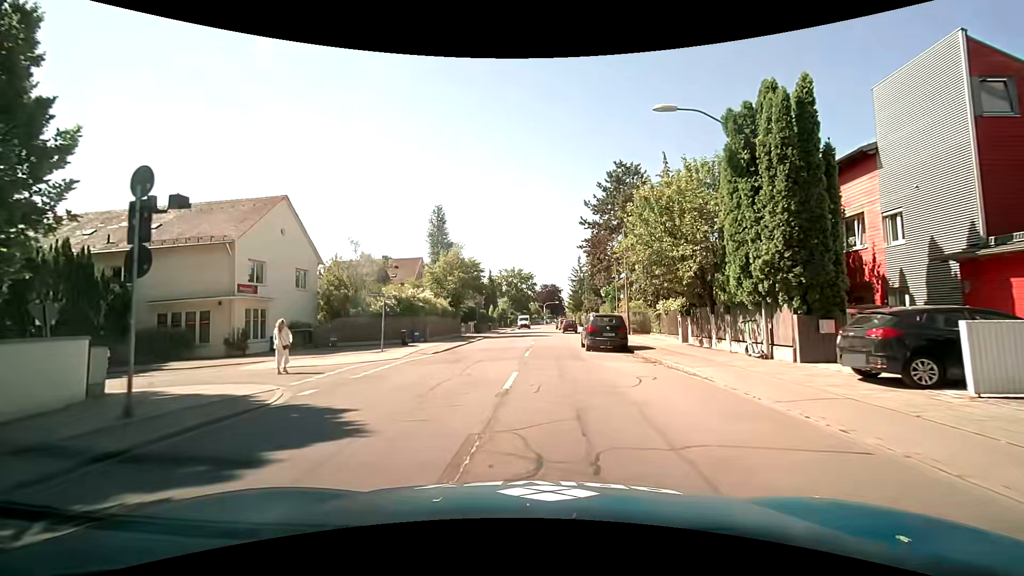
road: secondary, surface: asphalt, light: Day
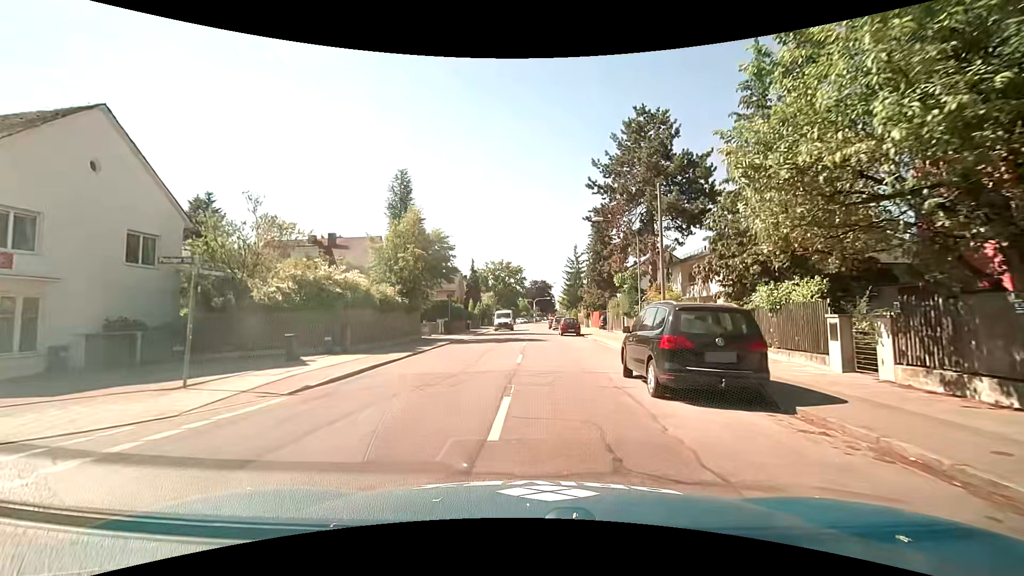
(+0.2, +13.7) m; +2°
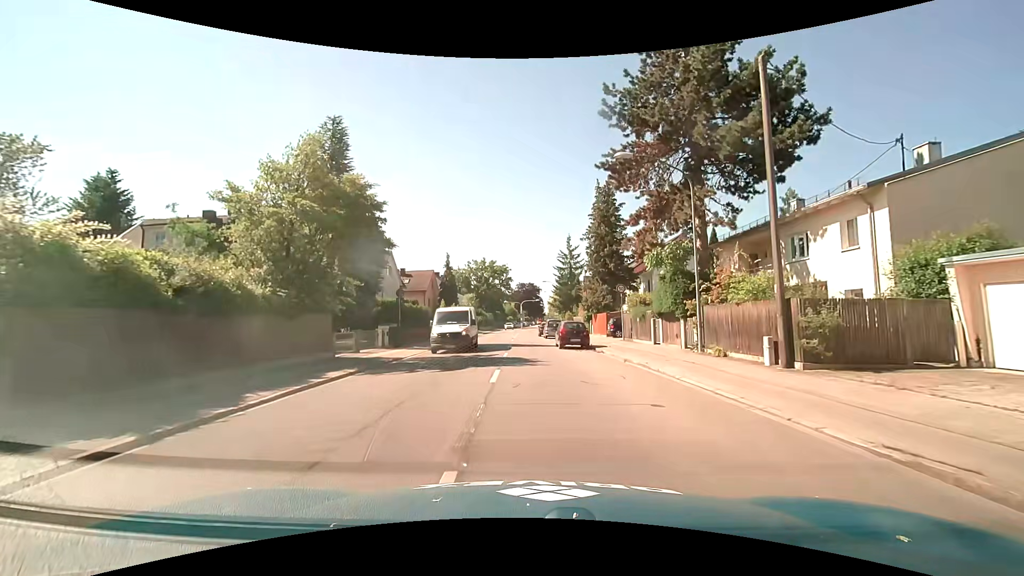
(+0.2, +13.9) m; +1°
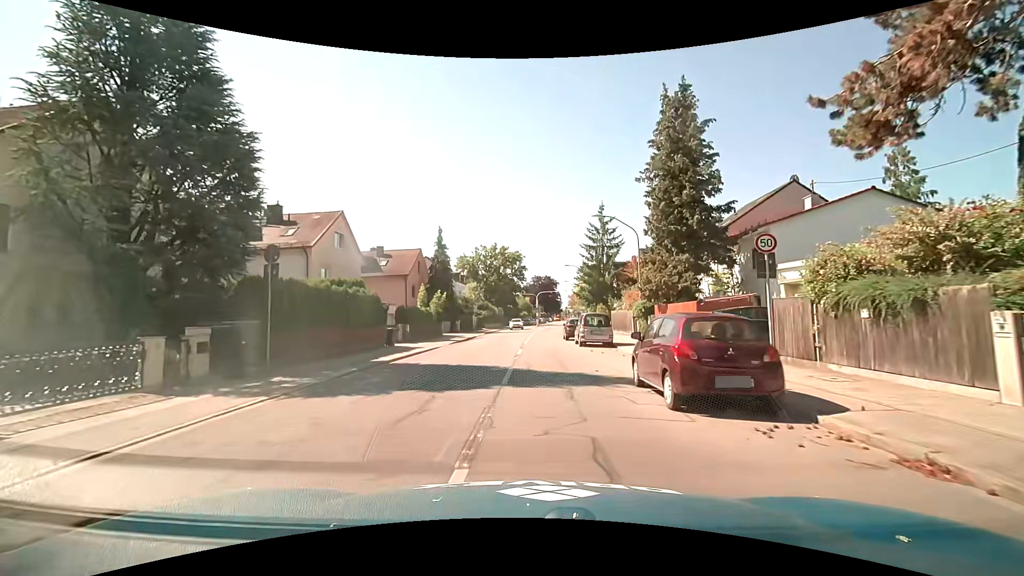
(-0.3, +18.8) m; -2°
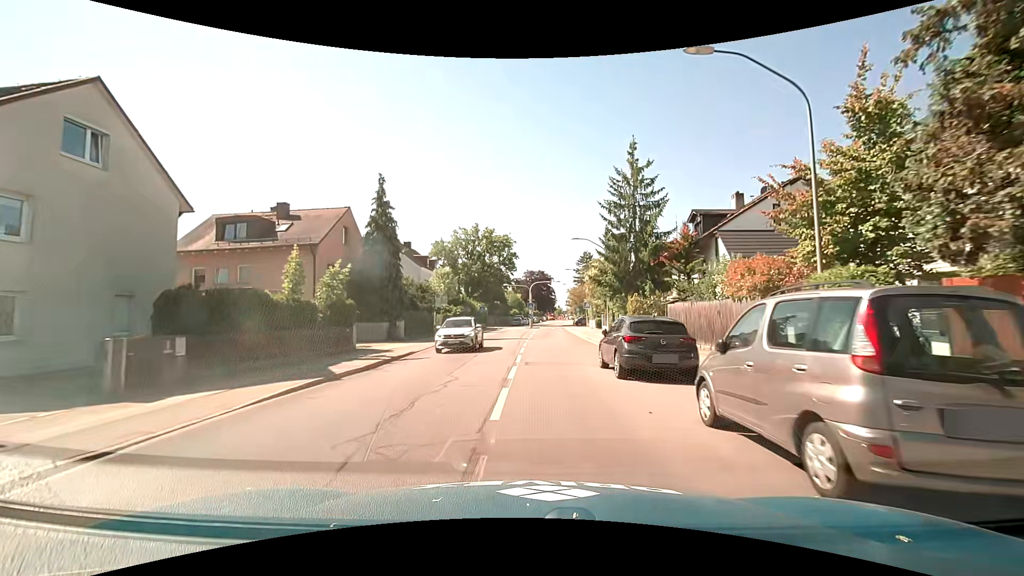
(+0.2, +20.8) m; +2°
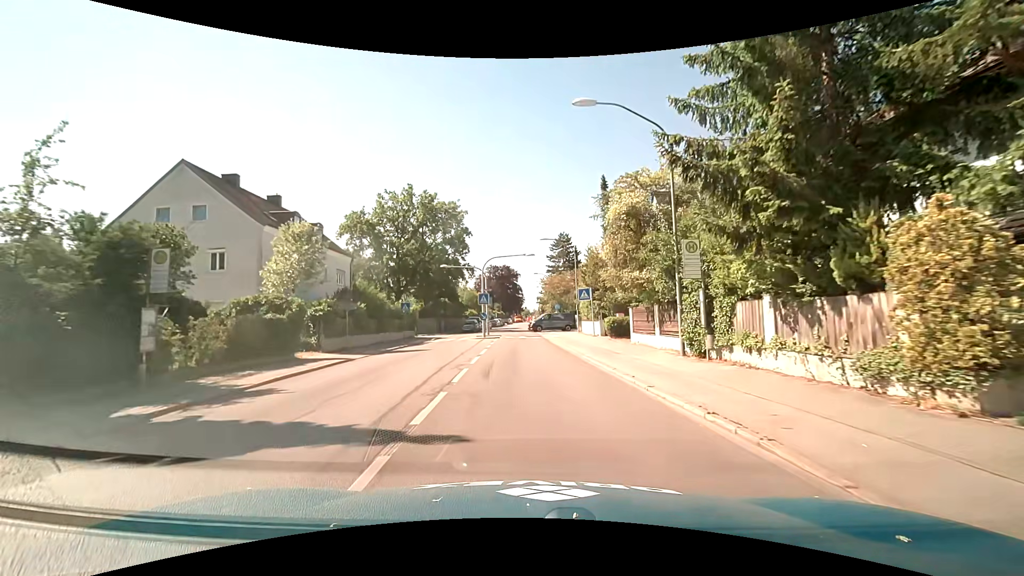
(+0.8, +27.3) m; +4°
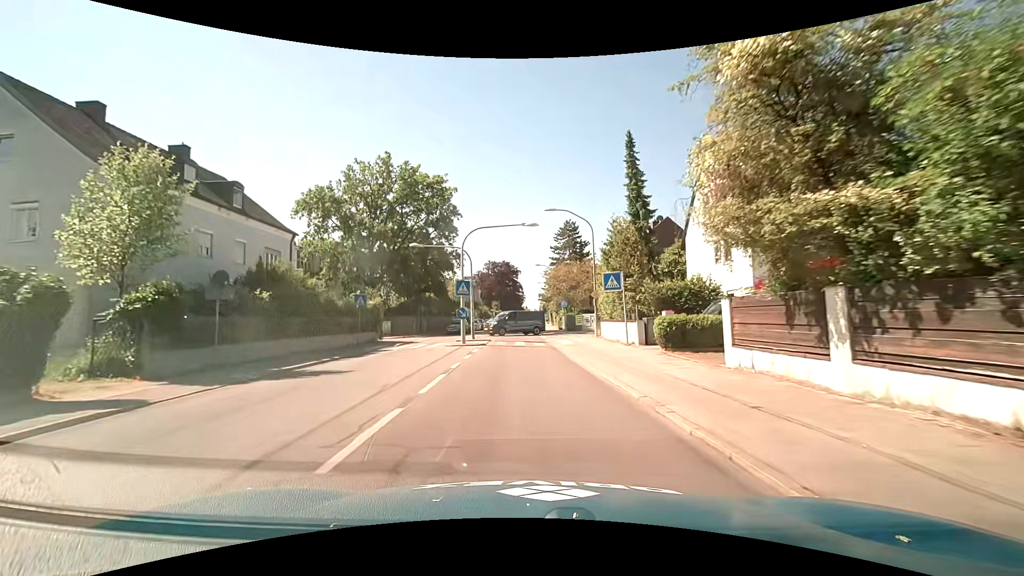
(0.0, +11.2) m; 0°
